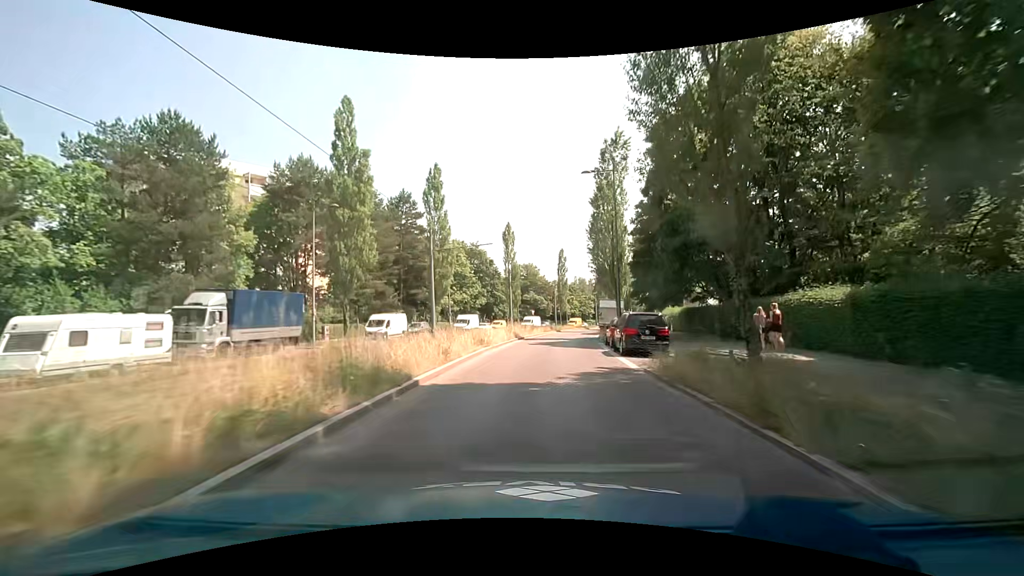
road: secondary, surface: asphalt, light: Day
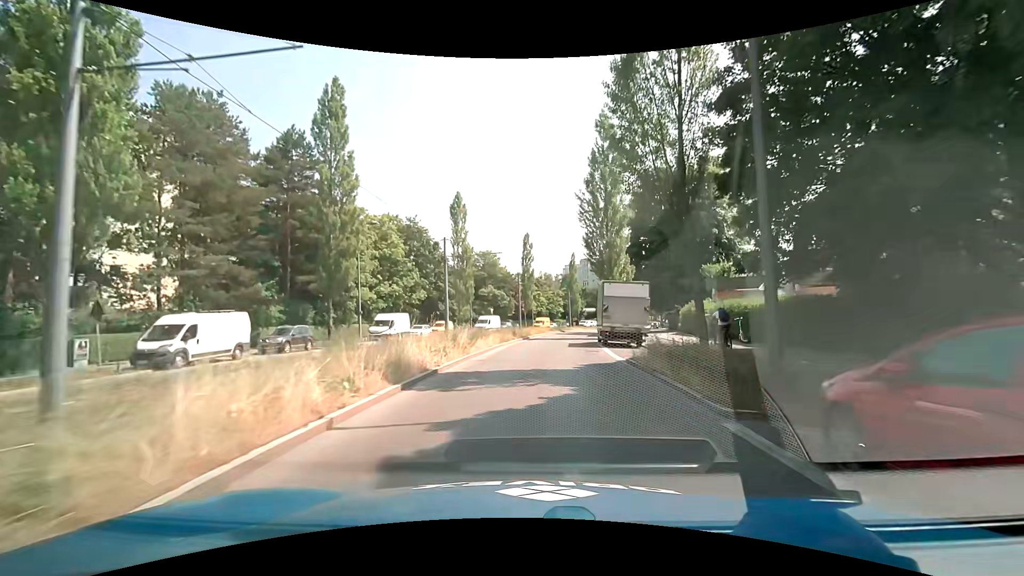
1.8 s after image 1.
(+0.8, +22.2) m; +4°
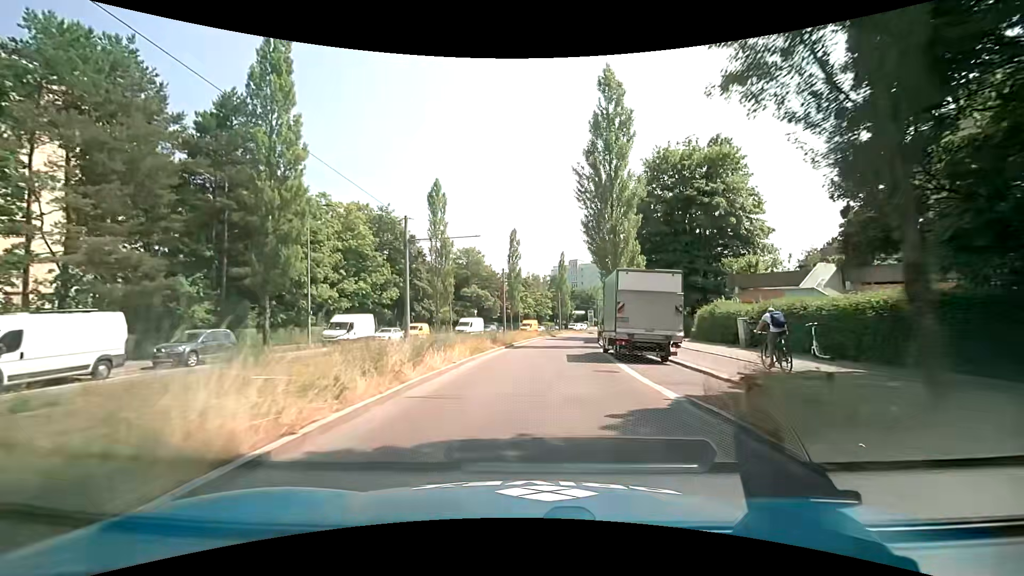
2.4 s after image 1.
(+0.1, +7.4) m; +1°
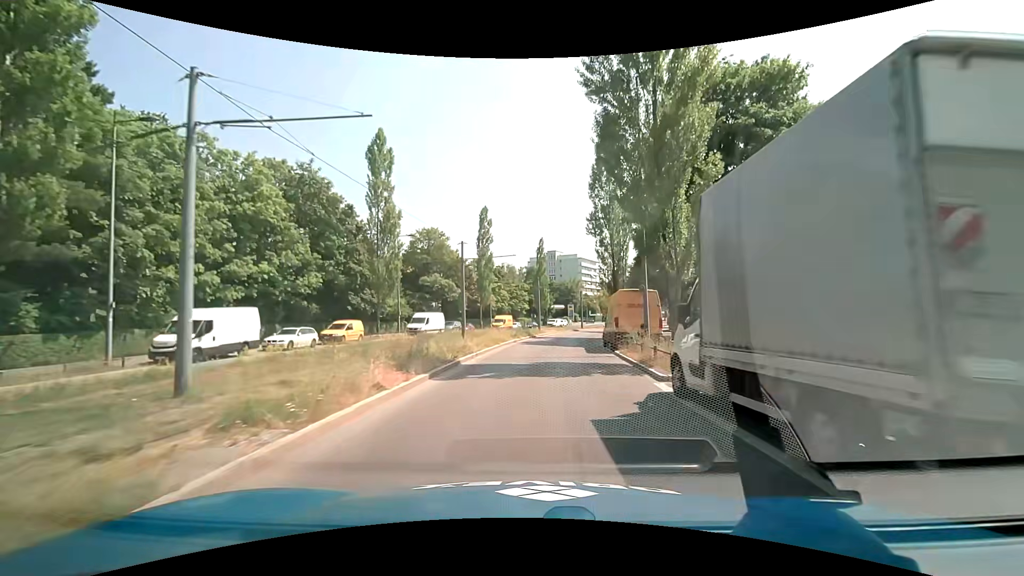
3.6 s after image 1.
(+0.4, +14.7) m; +3°
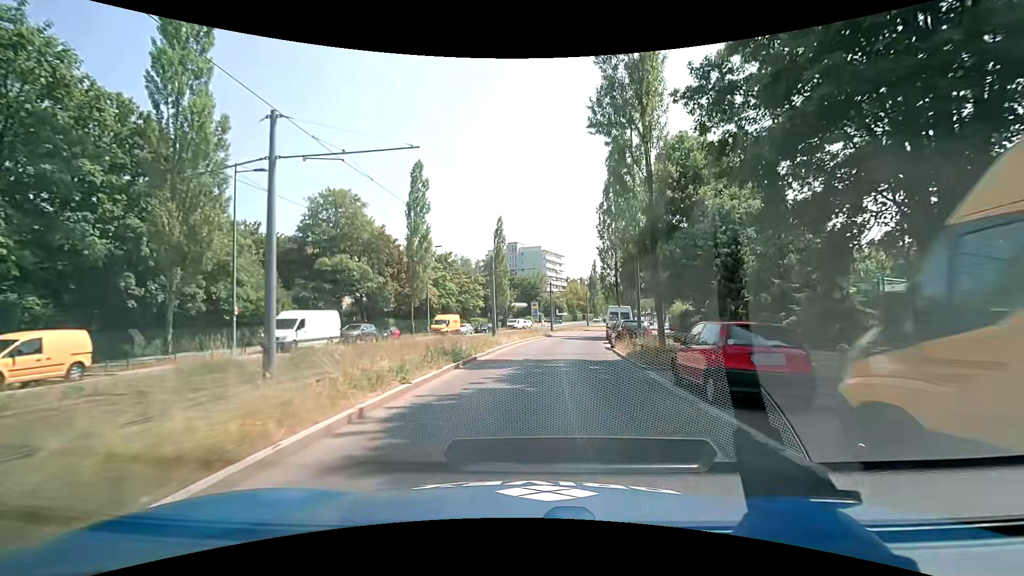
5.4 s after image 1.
(+0.9, +22.1) m; +5°
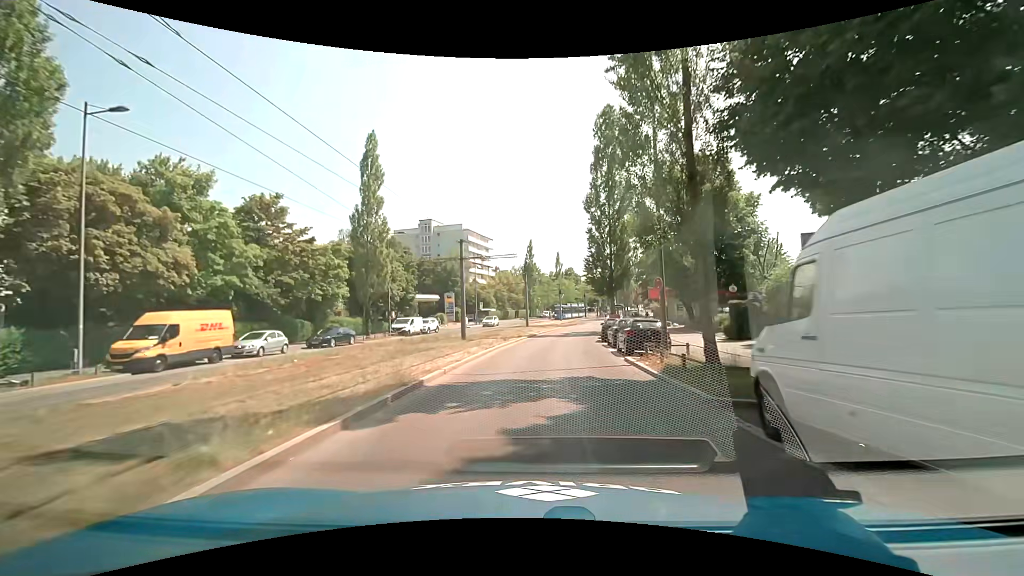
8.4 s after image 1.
(+2.3, +36.7) m; +7°
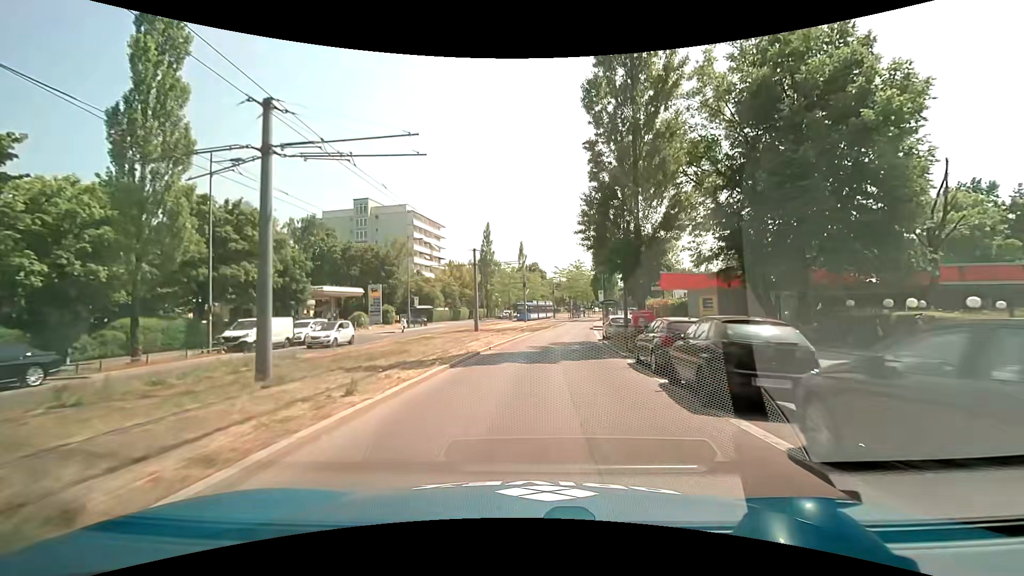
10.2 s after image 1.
(+1.0, +22.1) m; +5°
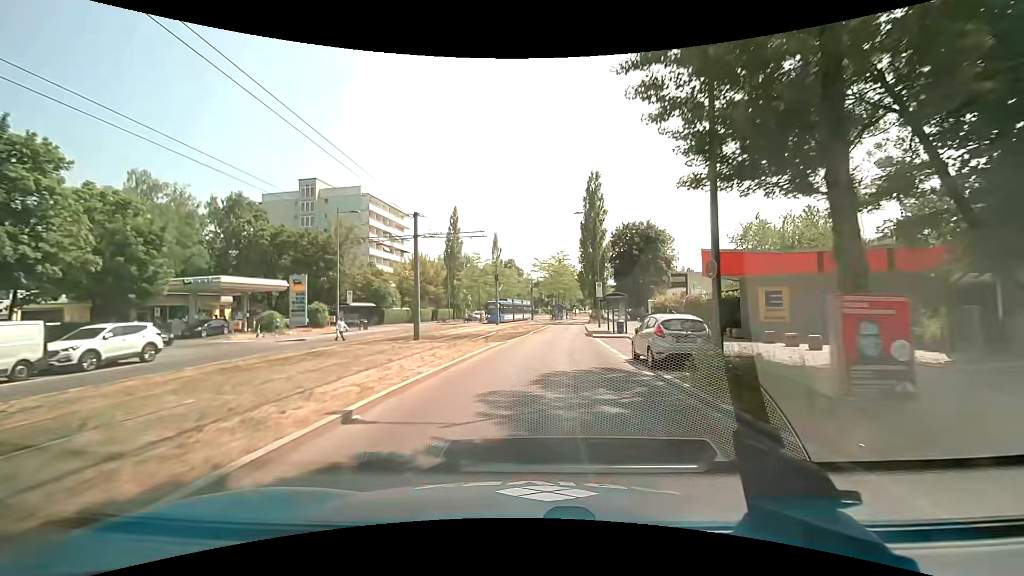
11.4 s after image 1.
(+0.3, +14.7) m; +2°
(0, +10) (+1, +20) (+2, +30) (+3, +40) (+4, +50) (+5, +60) (+6, +70) (+8, +80) (+9, +89) (+11, +99) m
